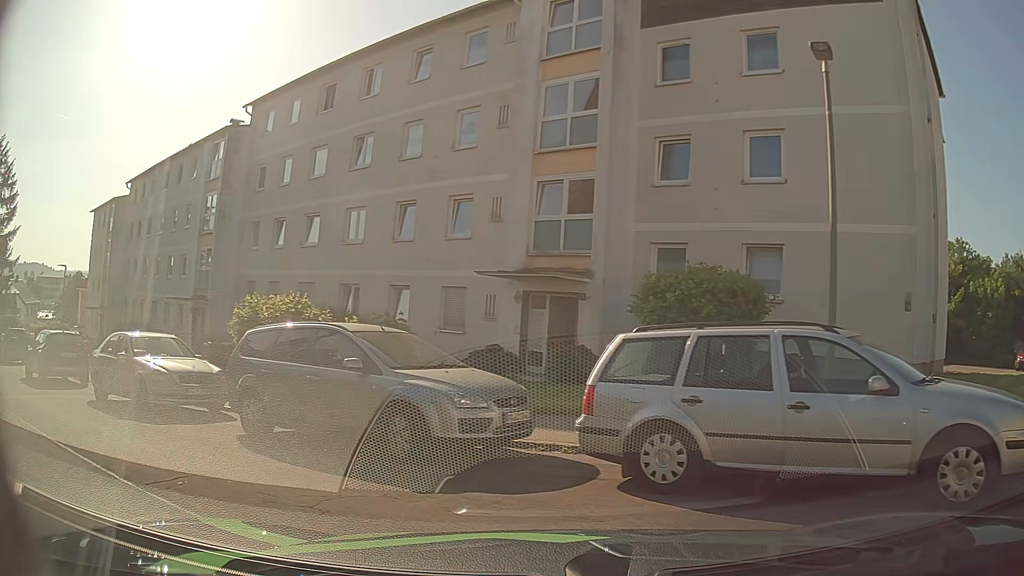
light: Day
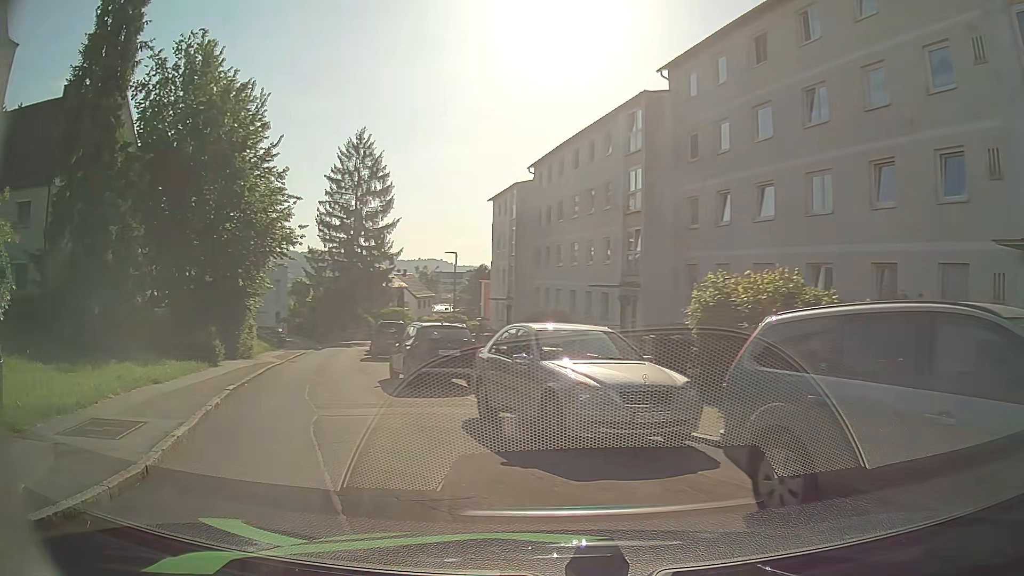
(-1.6, +4.3) m; -39°
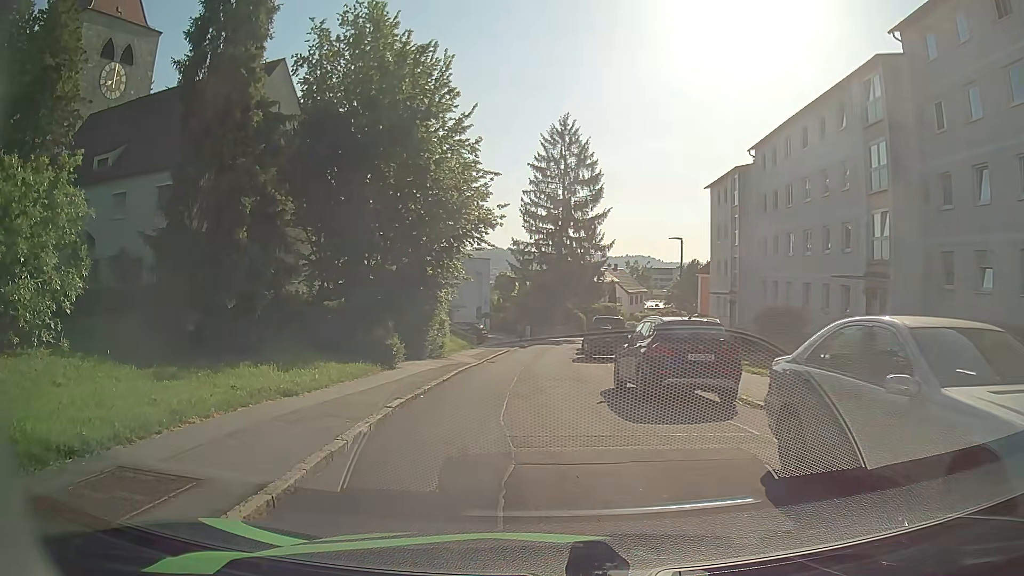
(-0.7, +4.1) m; -17°
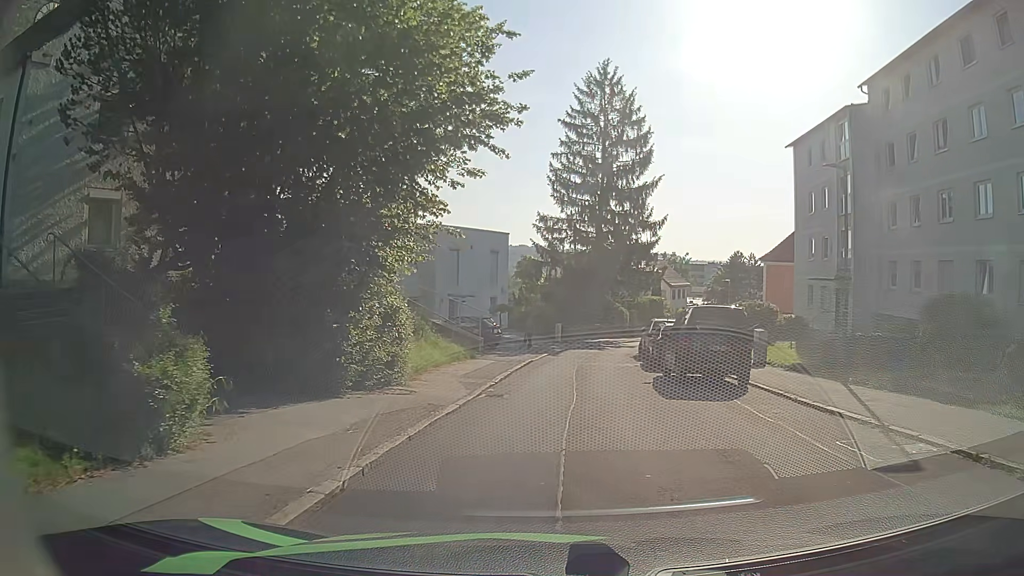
(-0.7, +13.8) m; -2°
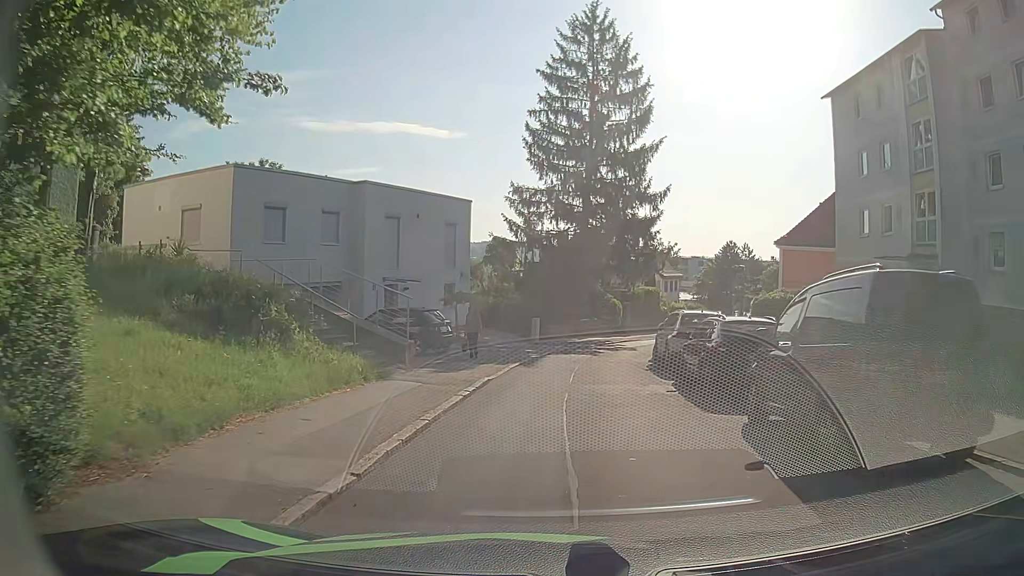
(+0.3, +9.9) m; +2°
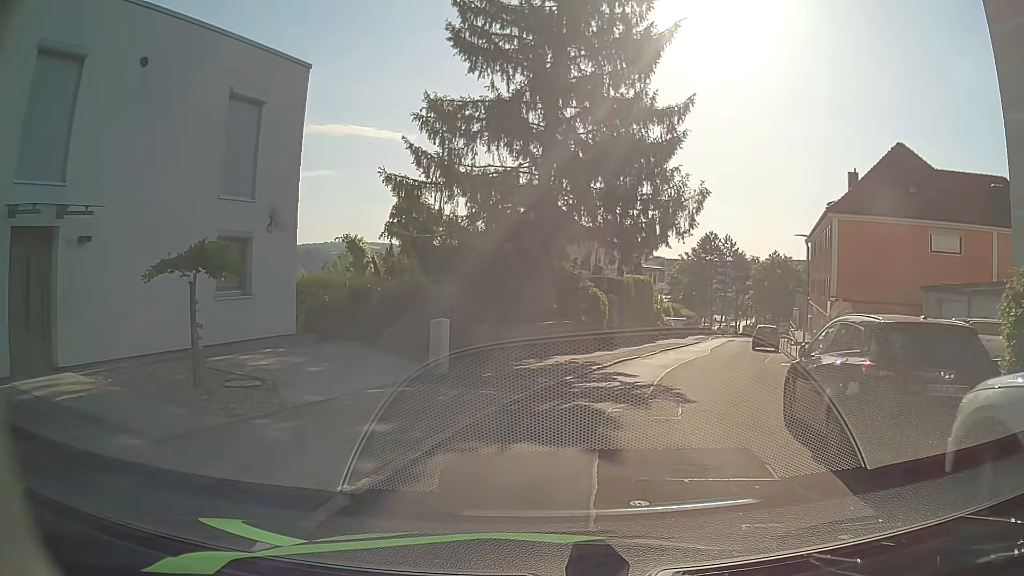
(+0.5, +18.0) m; +3°
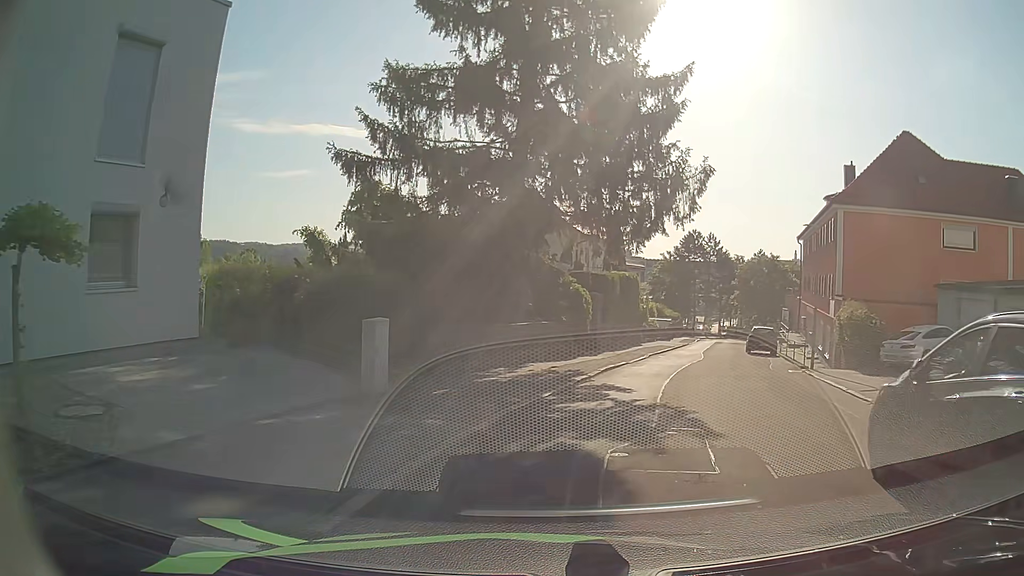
(+0.1, +3.4) m; +2°
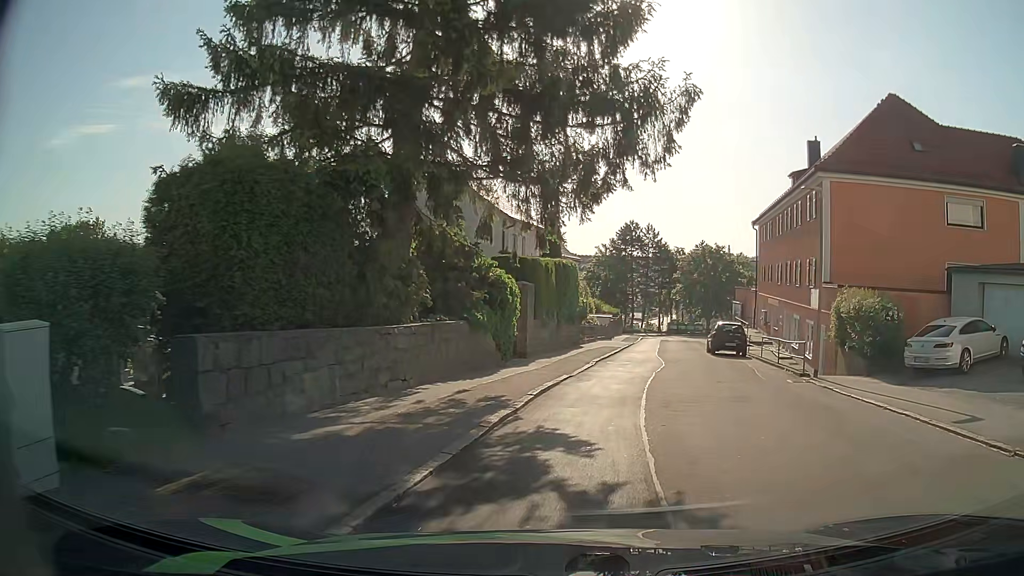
(+0.3, +6.3) m; +6°
